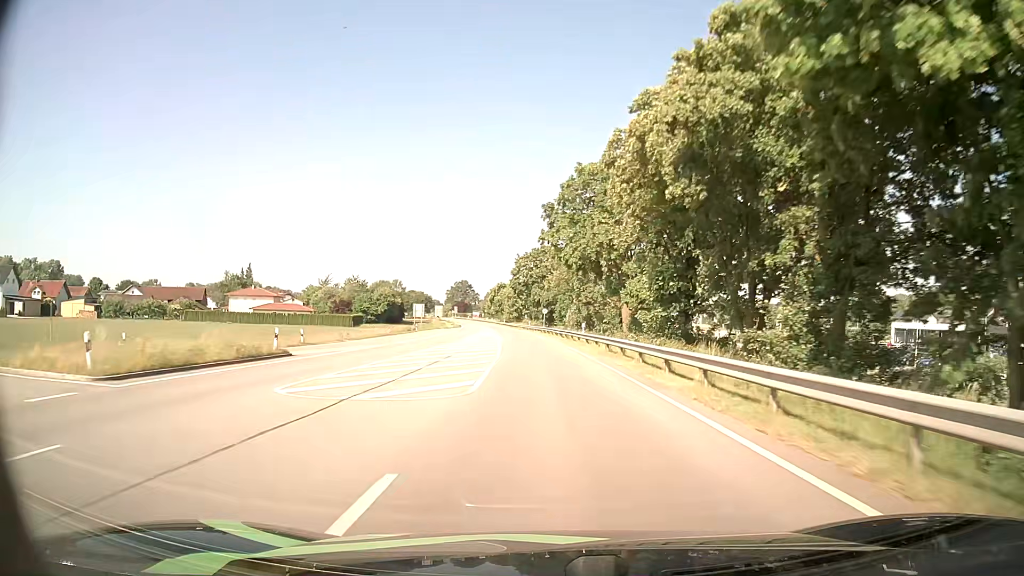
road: primary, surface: asphalt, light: Day
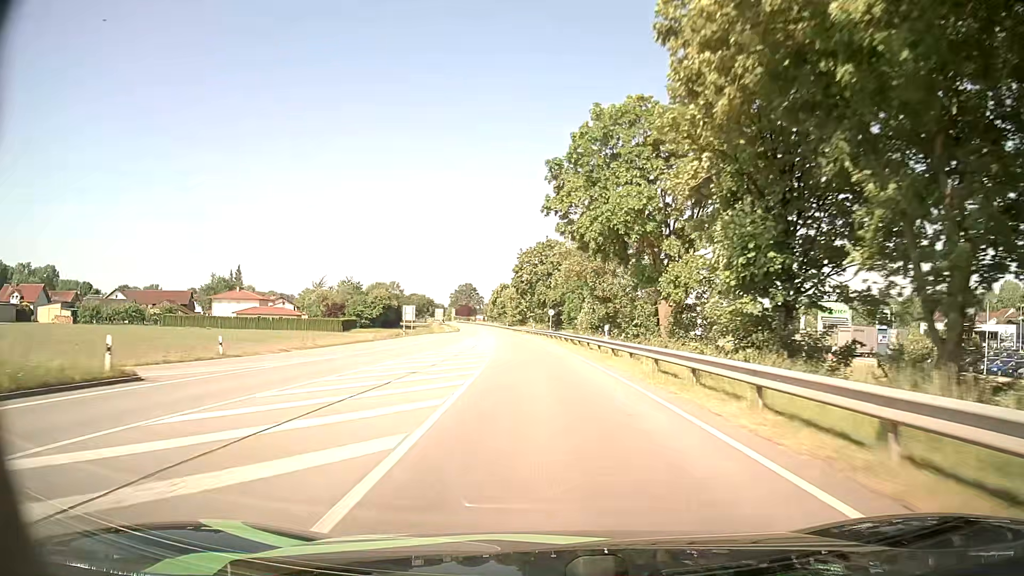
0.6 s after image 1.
(-0.1, +11.9) m; -1°
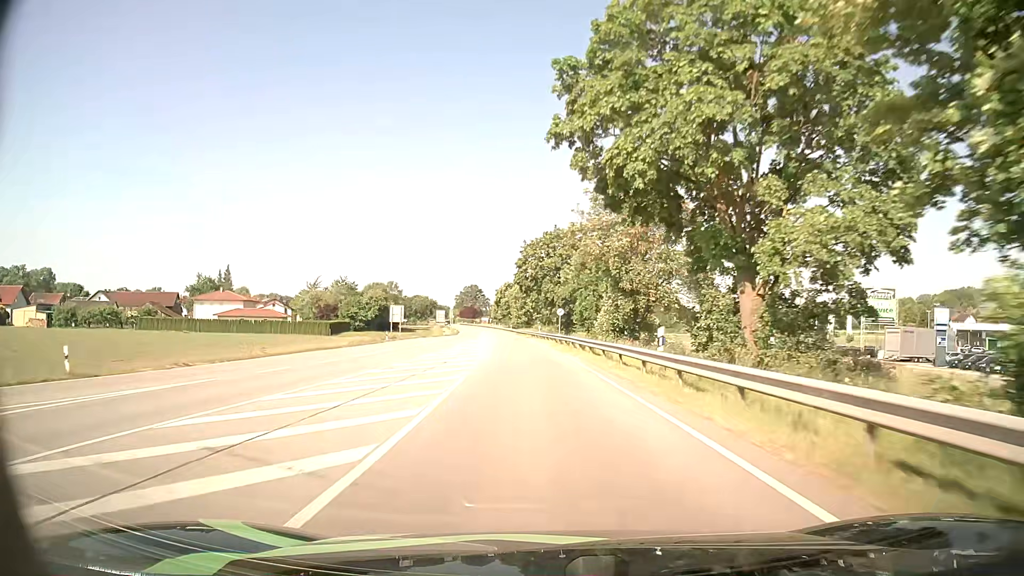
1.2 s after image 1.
(0.0, +11.9) m; 0°
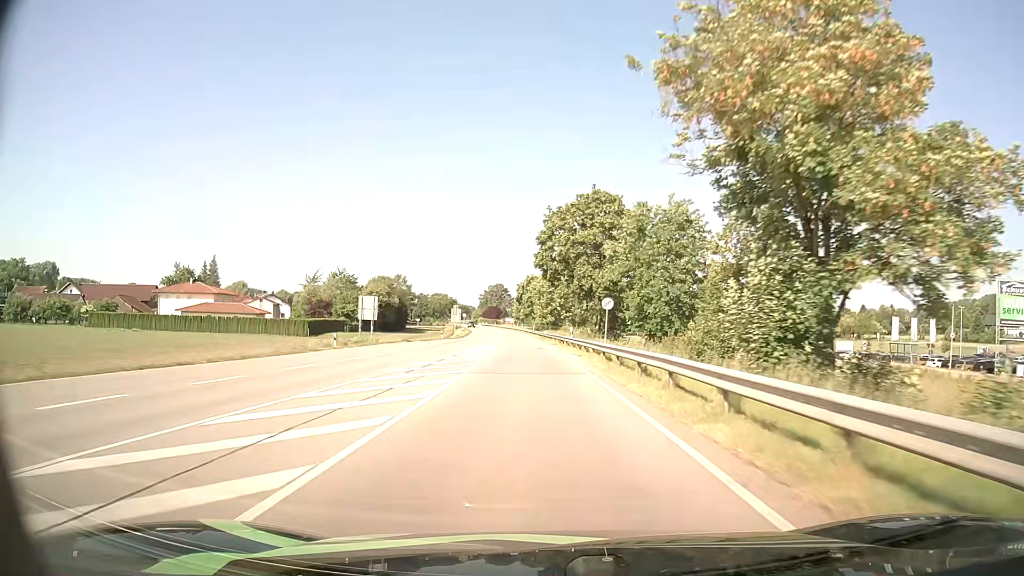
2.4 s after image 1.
(-0.6, +24.2) m; -3°
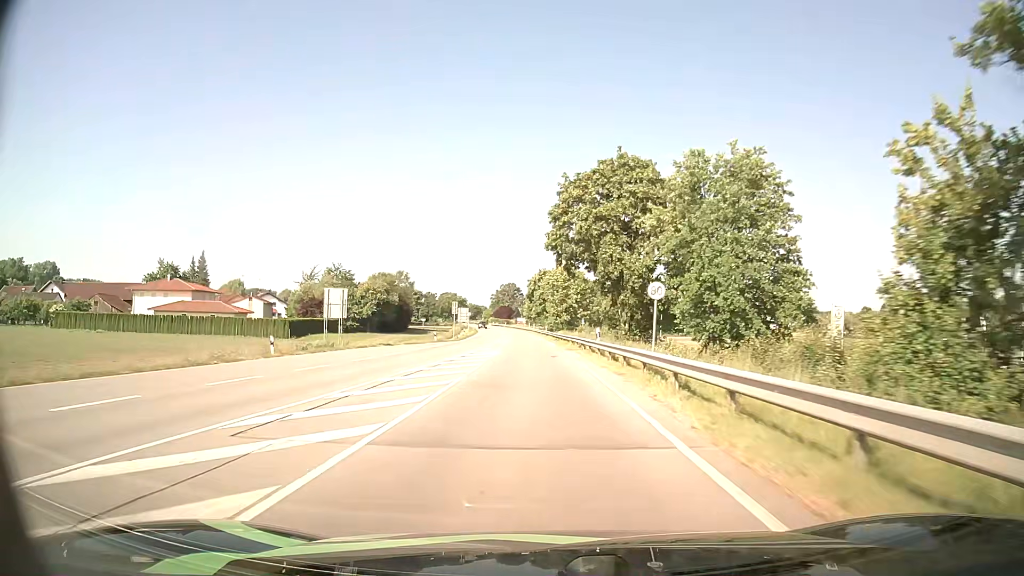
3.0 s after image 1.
(-0.1, +12.4) m; -1°
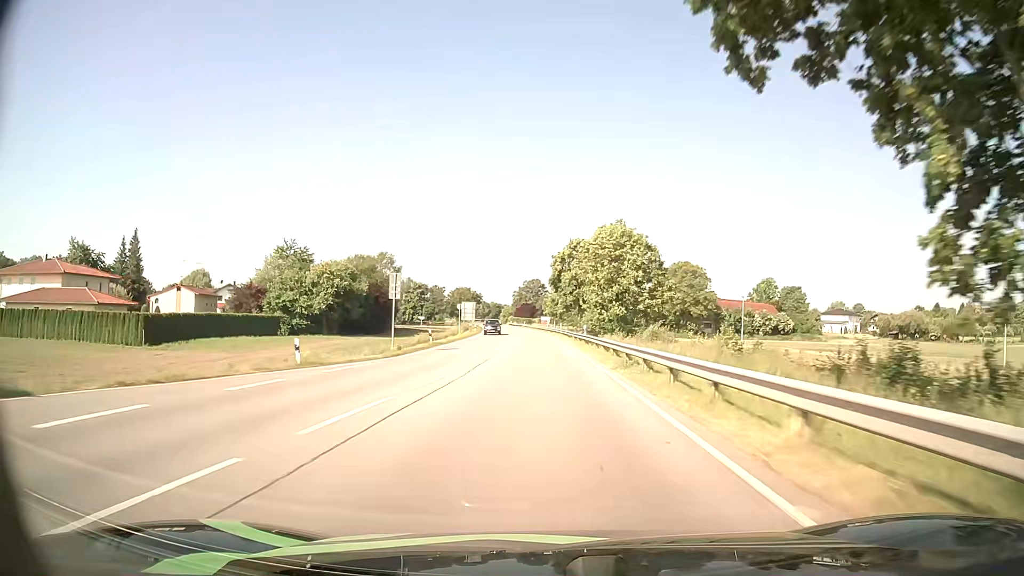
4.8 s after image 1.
(-0.9, +38.4) m; -2°
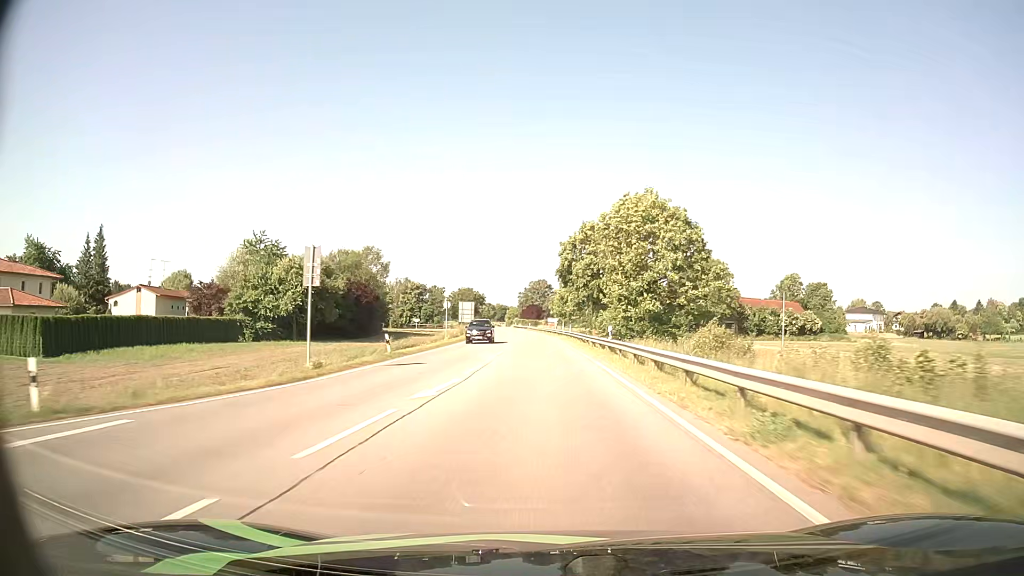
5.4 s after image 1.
(-0.1, +13.3) m; -1°
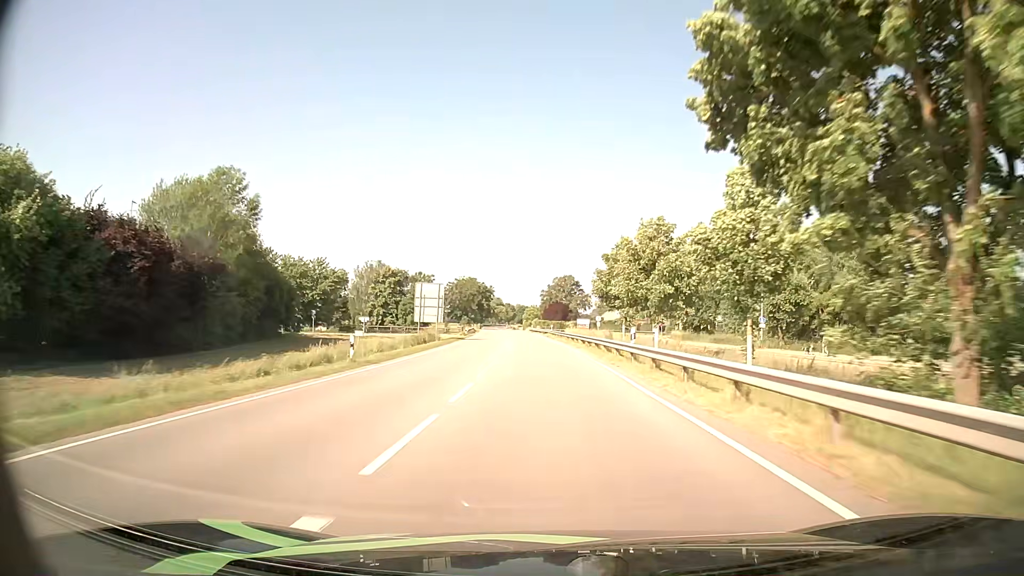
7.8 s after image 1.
(-1.1, +55.1) m; -2°
(0, +10) (0, +20) (0, +30) (-1, +40) (-1, +50) (-2, +60) (-2, +70) (-3, +80) (-4, +90) (-5, +100) m
